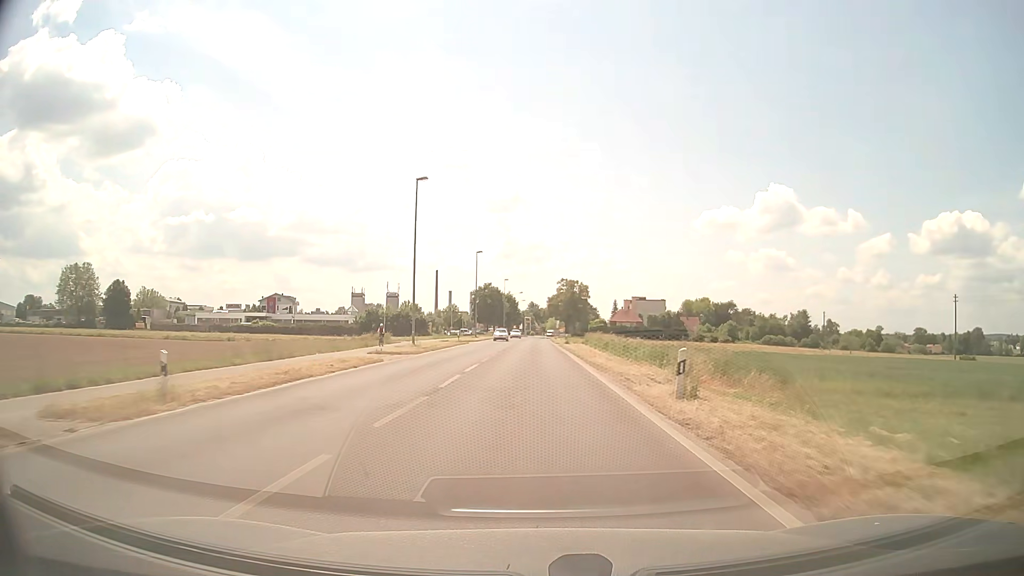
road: secondary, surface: asphalt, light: Day
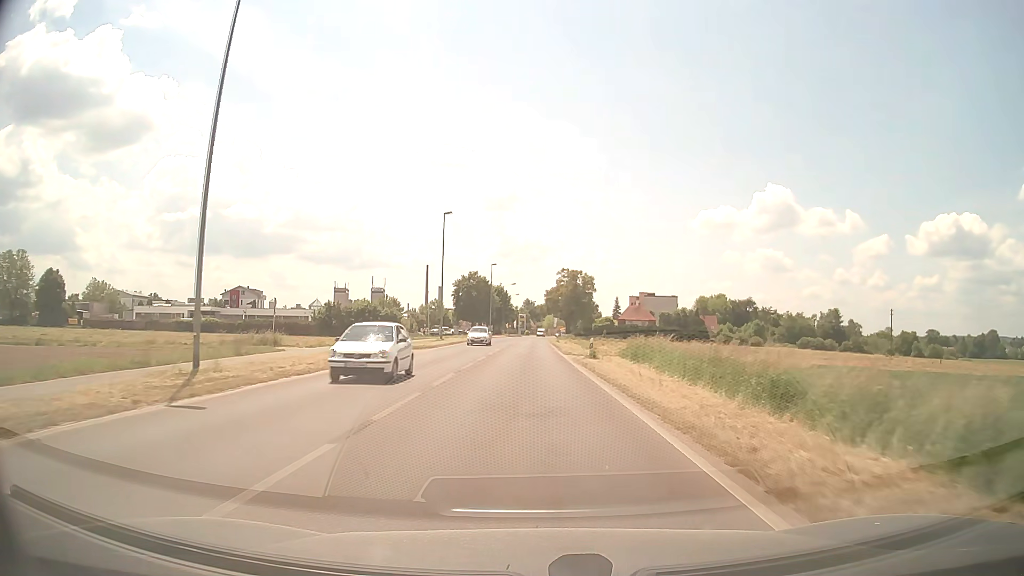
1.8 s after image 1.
(+0.2, +29.9) m; +1°
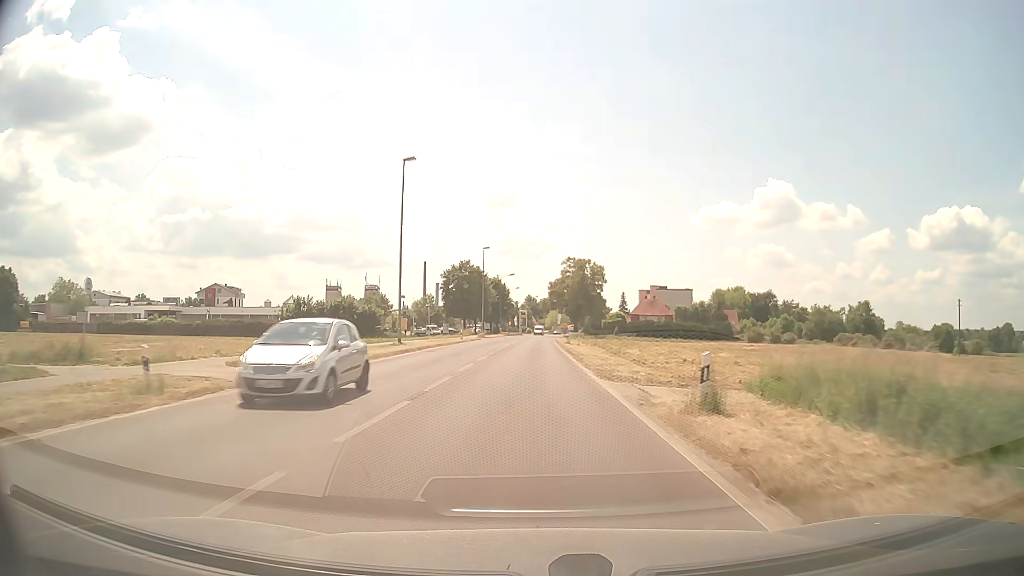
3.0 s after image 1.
(0.0, +19.8) m; 0°
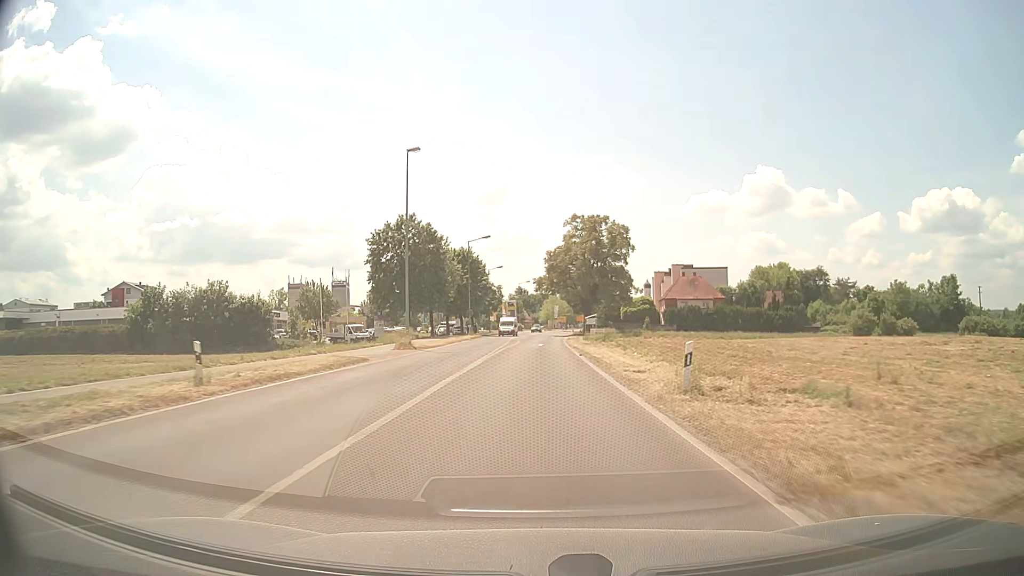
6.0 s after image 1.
(0.0, +48.5) m; 0°
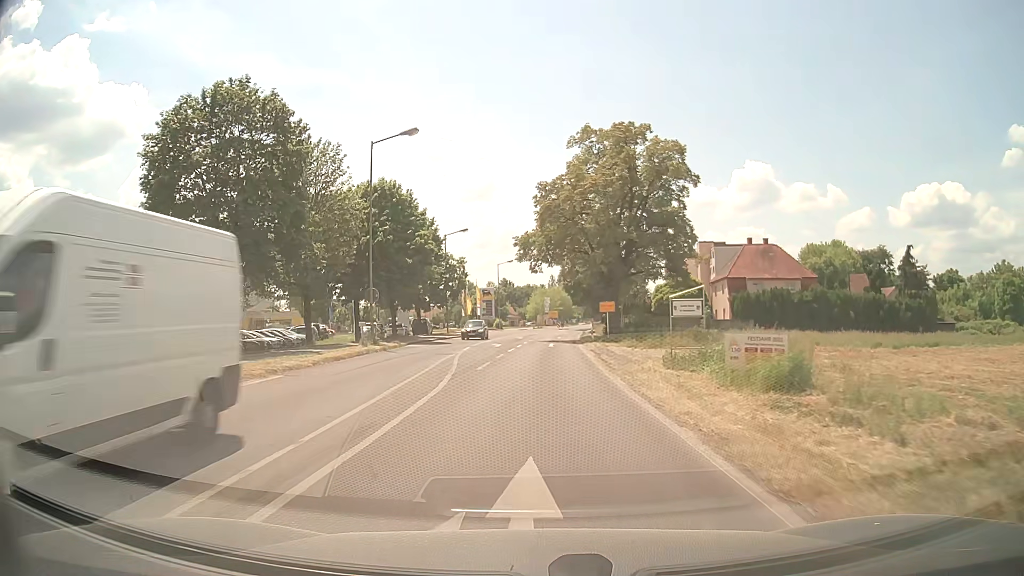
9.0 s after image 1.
(+0.5, +41.5) m; +1°
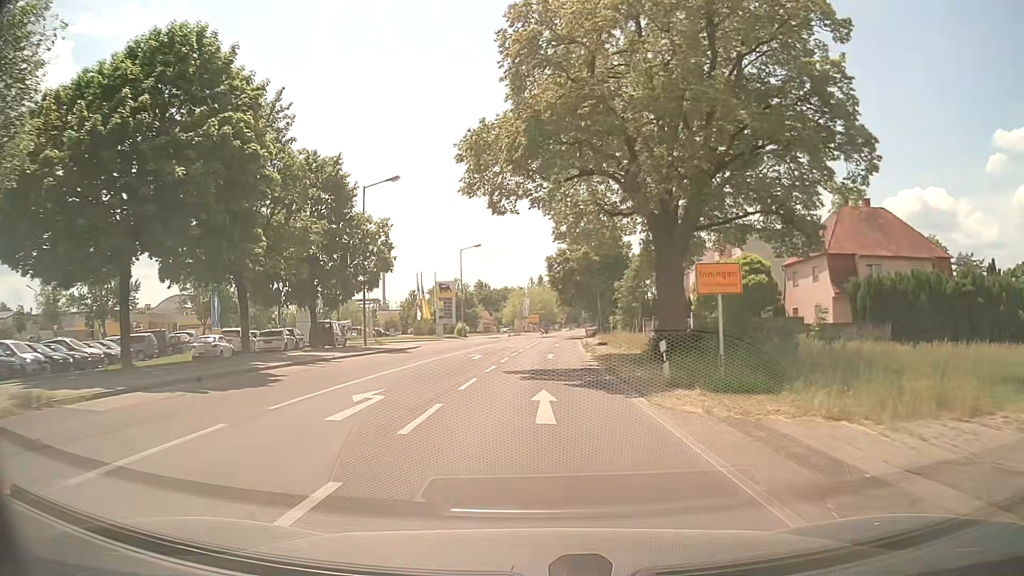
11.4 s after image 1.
(+0.4, +28.4) m; +2°
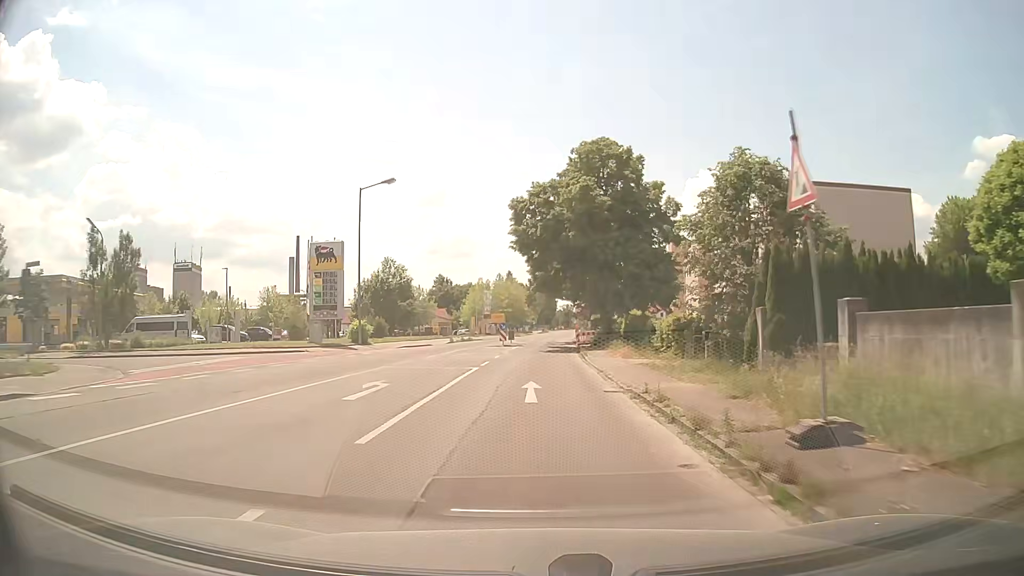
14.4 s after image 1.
(+0.9, +37.1) m; +2°
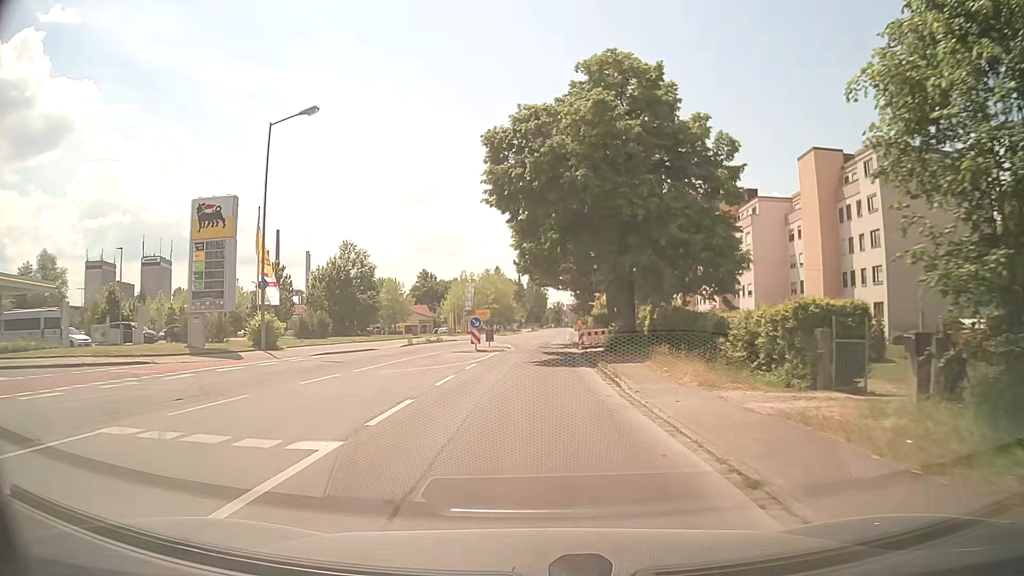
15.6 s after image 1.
(+0.1, +15.4) m; +1°
(0, +10) (0, +20) (0, +30) (0, +40) (+1, +50) (+1, +60) (+2, +70) (+2, +80) (+2, +90) (+3, +100) m
